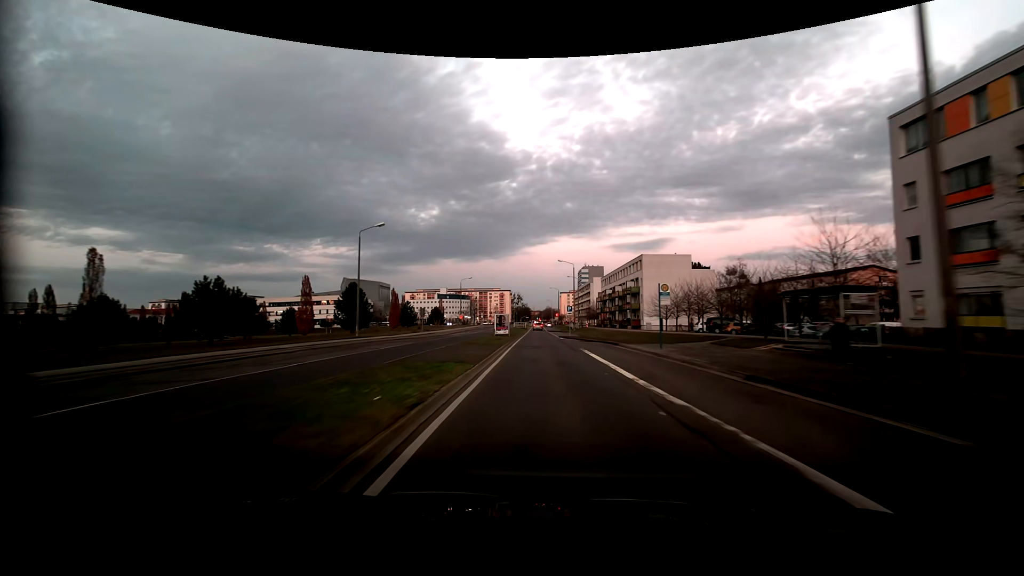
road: tertiary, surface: asphalt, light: Dusk
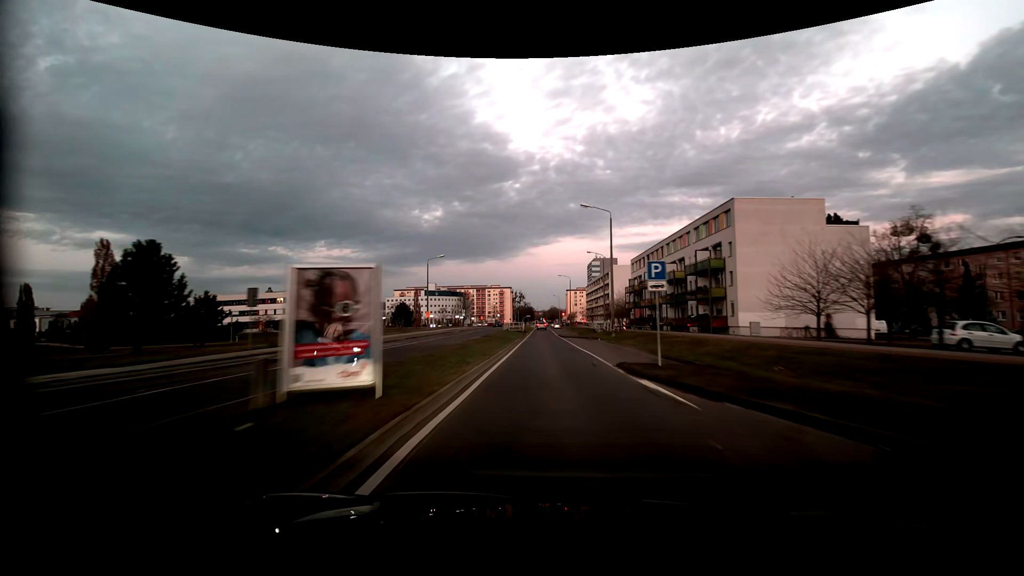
(-0.2, +38.7) m; -1°
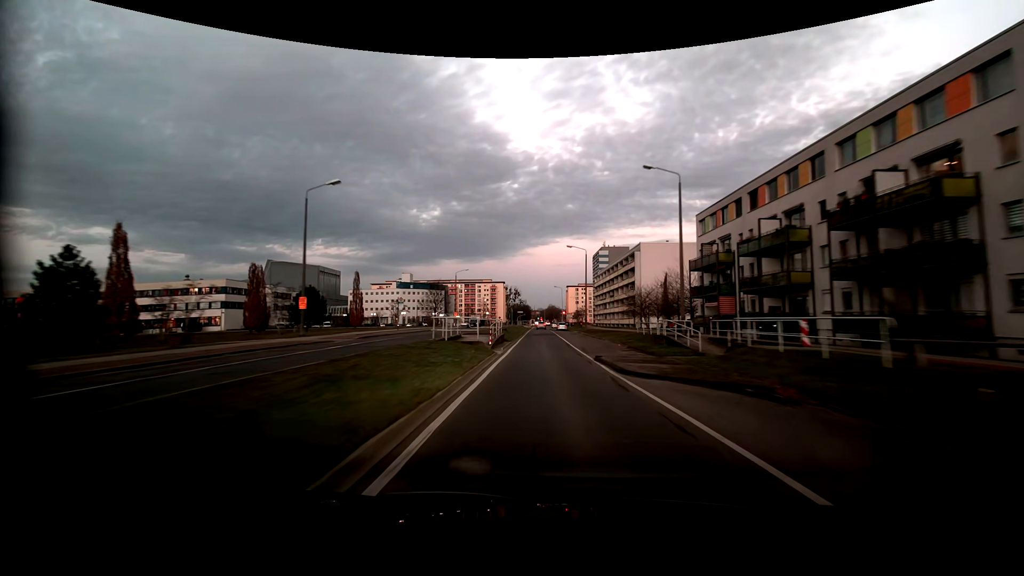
(+0.2, +41.0) m; 0°
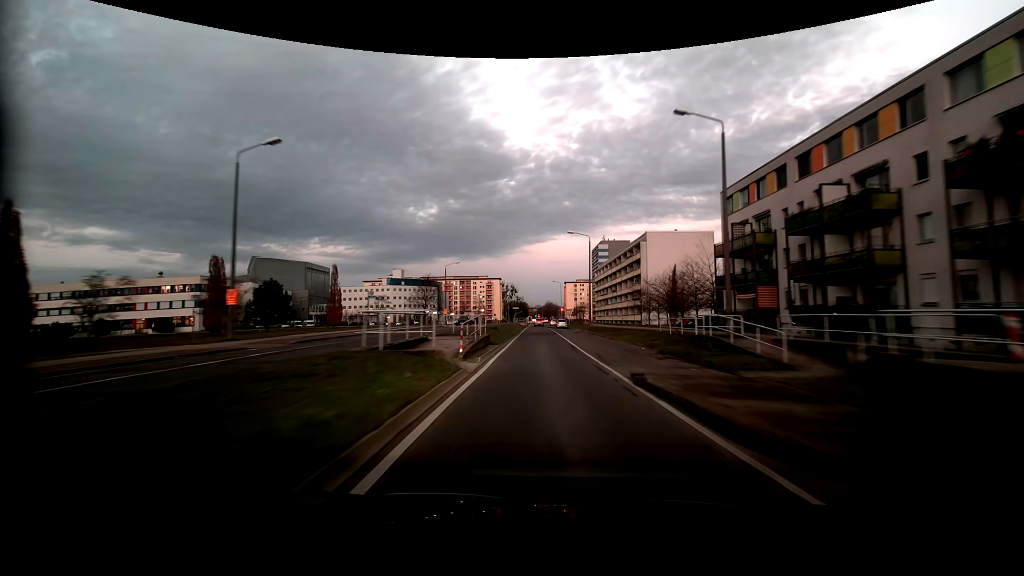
(0.0, +8.4) m; +1°
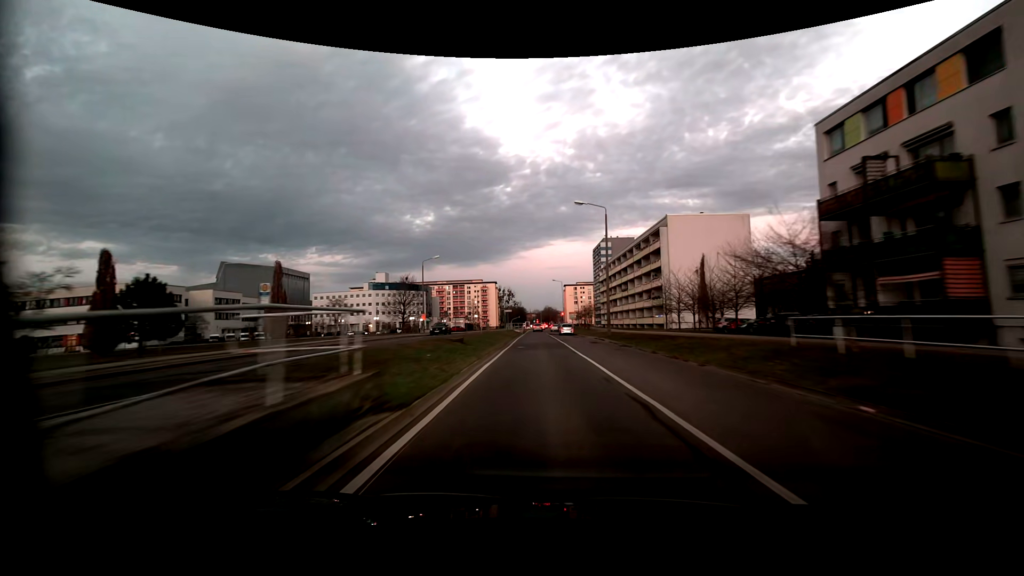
(0.0, +16.9) m; 0°
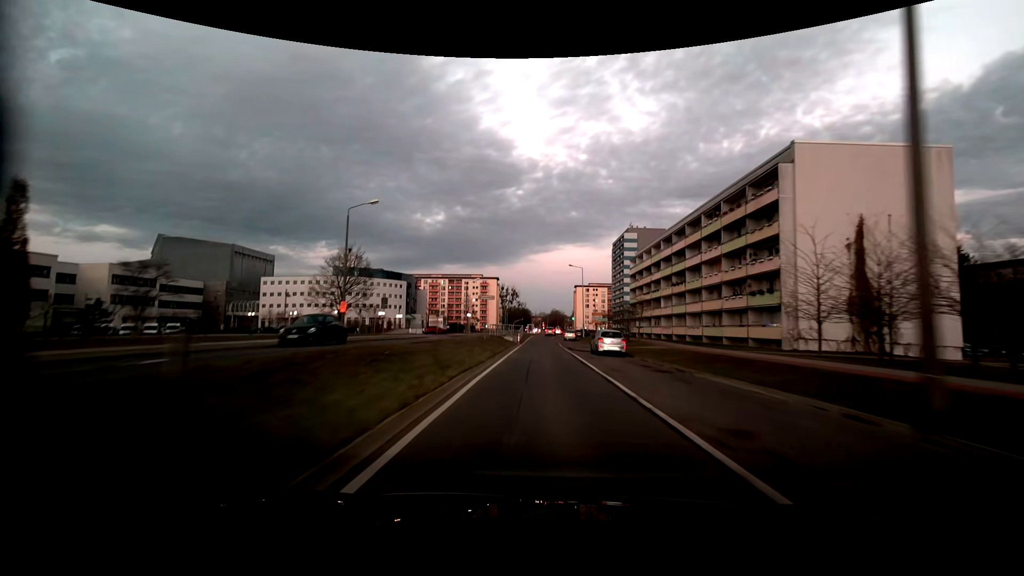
(-0.3, +33.6) m; 0°
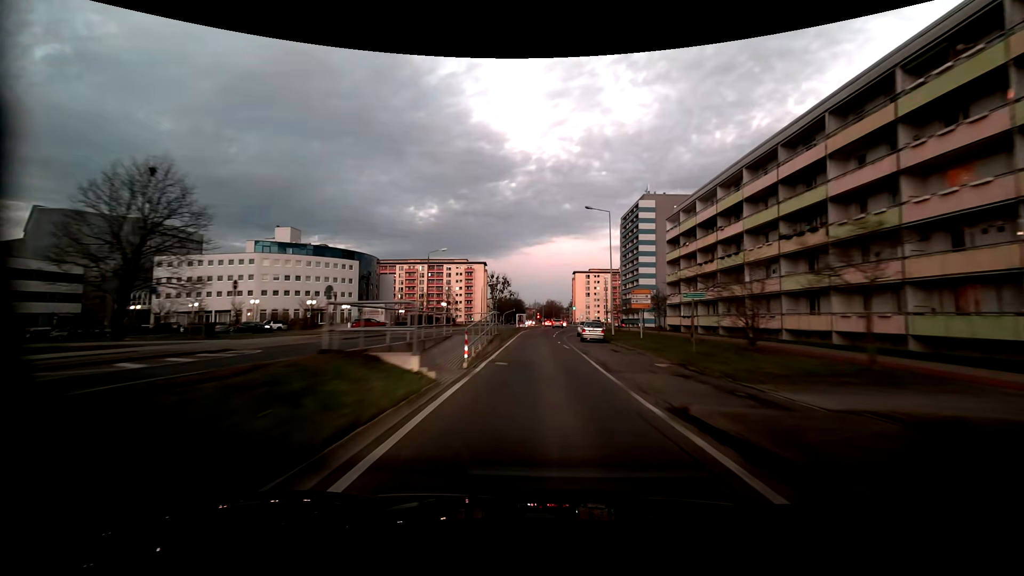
(-0.2, +32.5) m; 0°
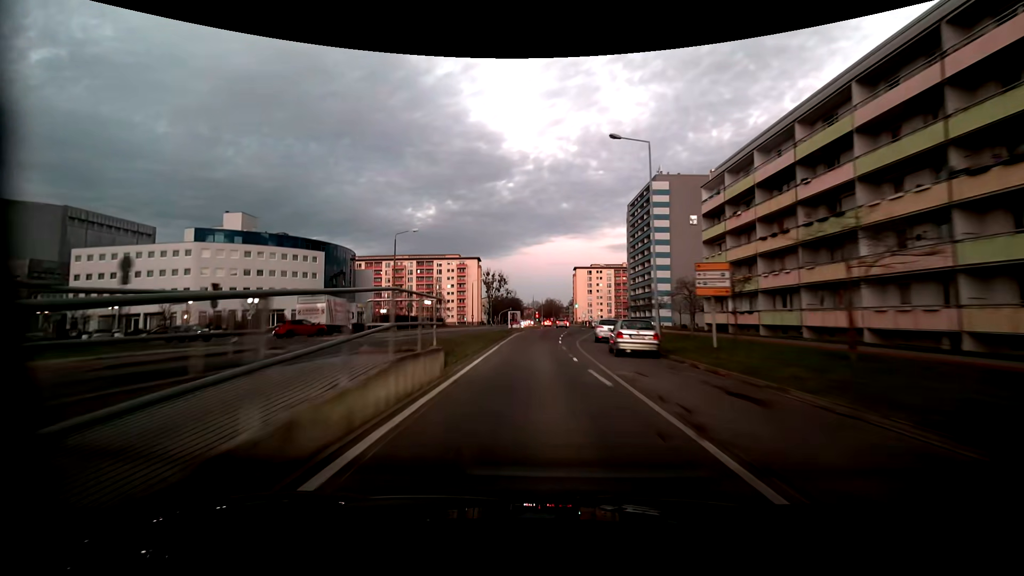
(+0.2, +15.9) m; 0°
(0, +10) (0, +20) (0, +30) (0, +40) (+1, +50) (+2, +60) (+3, +70) (+4, +80) (+5, +90) (+6, +100) m
